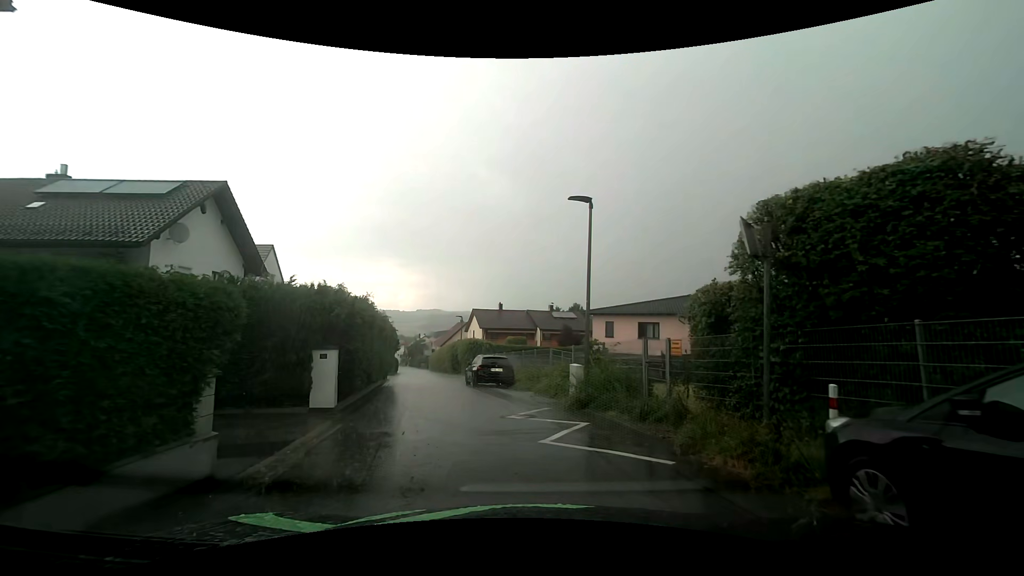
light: Day
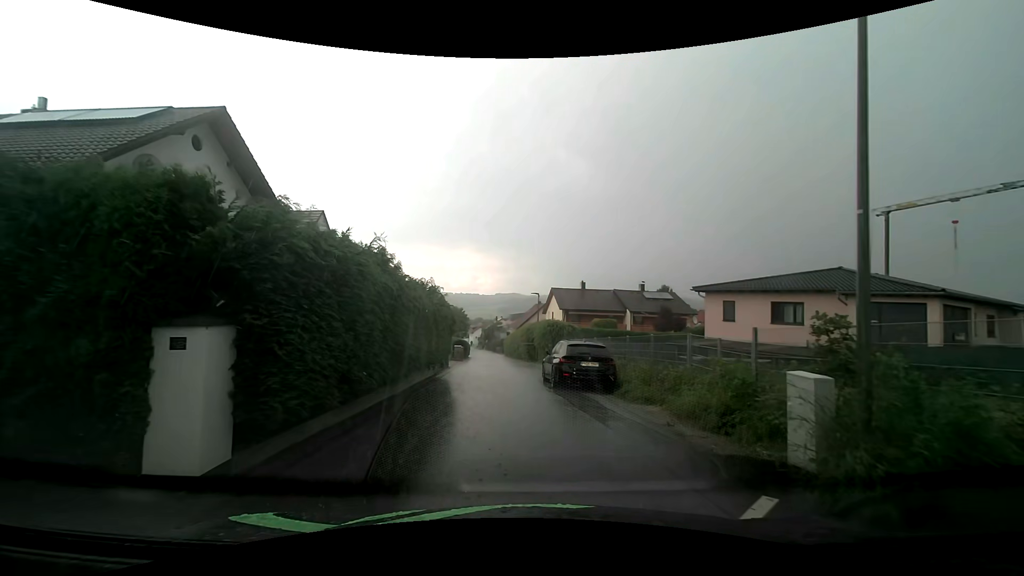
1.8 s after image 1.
(-0.5, +7.4) m; -9°
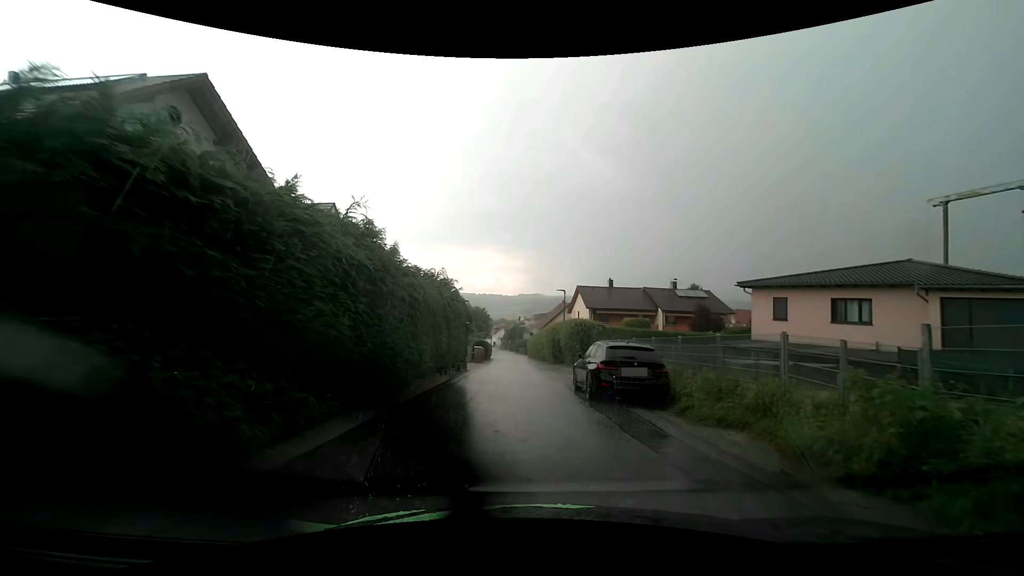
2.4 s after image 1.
(0.0, +2.8) m; -1°
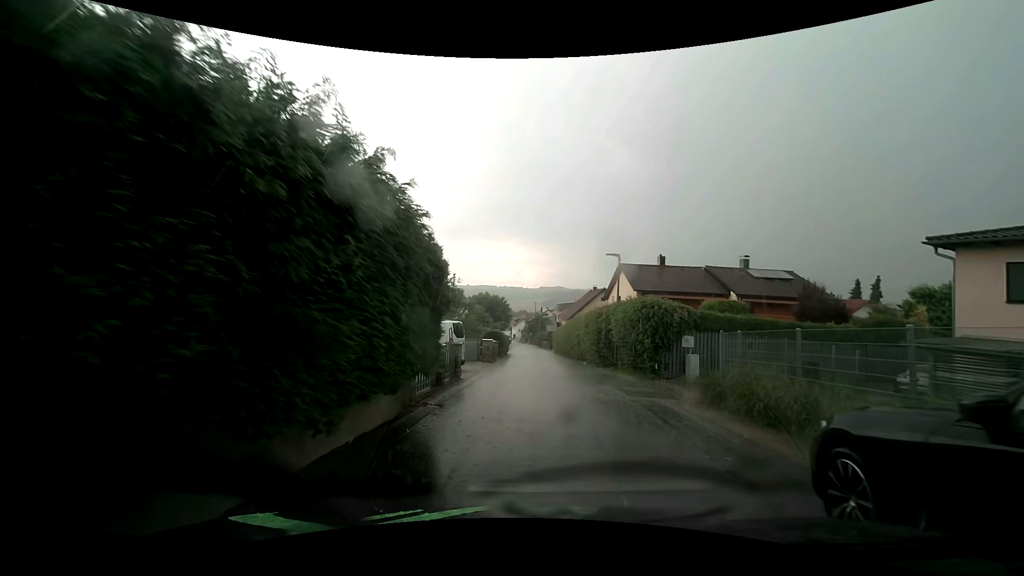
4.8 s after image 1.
(-0.6, +11.6) m; -3°
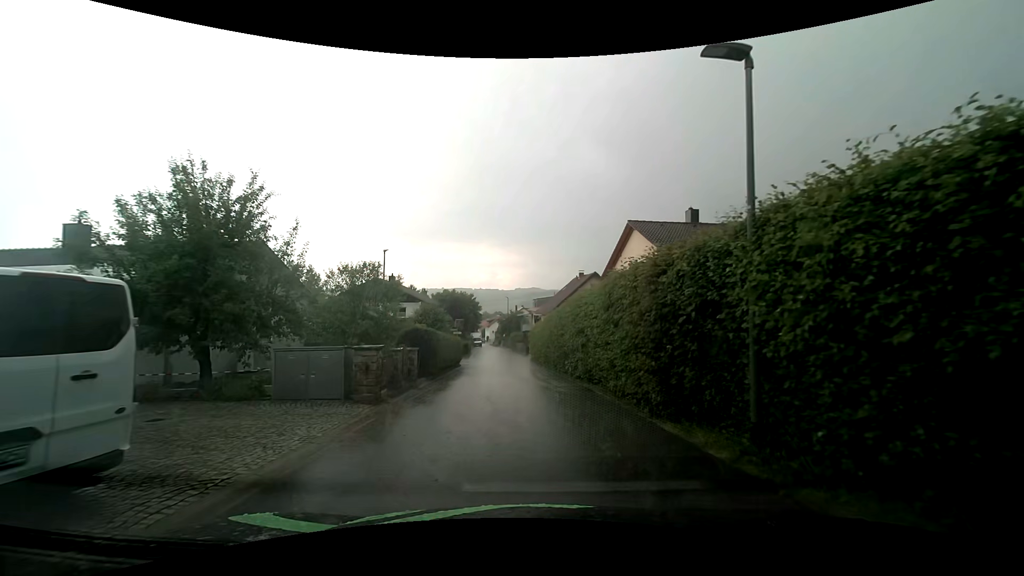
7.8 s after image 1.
(+0.7, +15.9) m; +3°
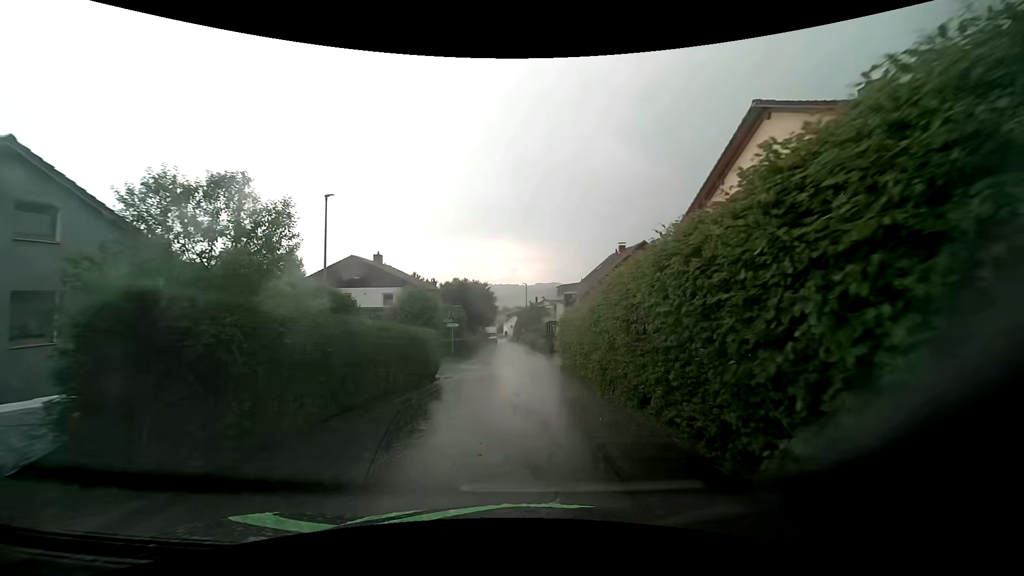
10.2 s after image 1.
(-0.4, +13.5) m; -2°
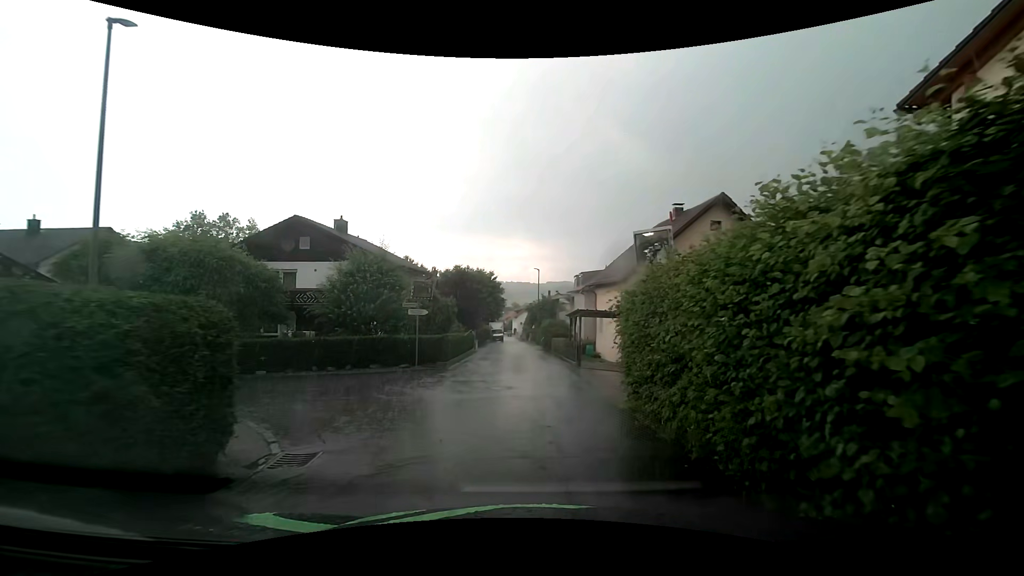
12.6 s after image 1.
(-0.3, +12.4) m; -2°
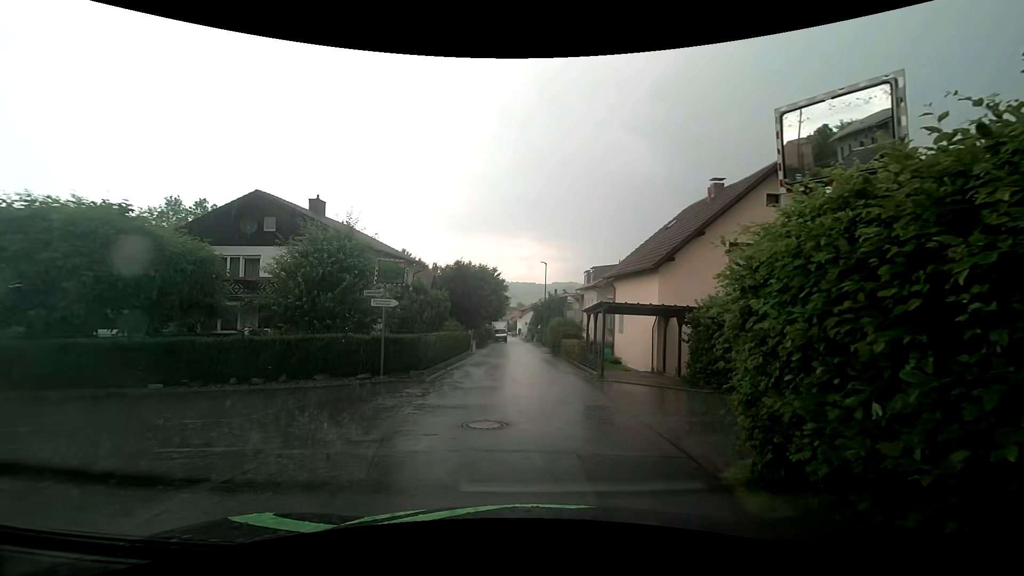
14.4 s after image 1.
(0.0, +4.9) m; +1°
(0, +10) (0, +20) (-1, +30) (-1, +40) (-2, +50) (-2, +60) (-3, +70) (-4, +80) (-5, +90) (-6, +100) m
